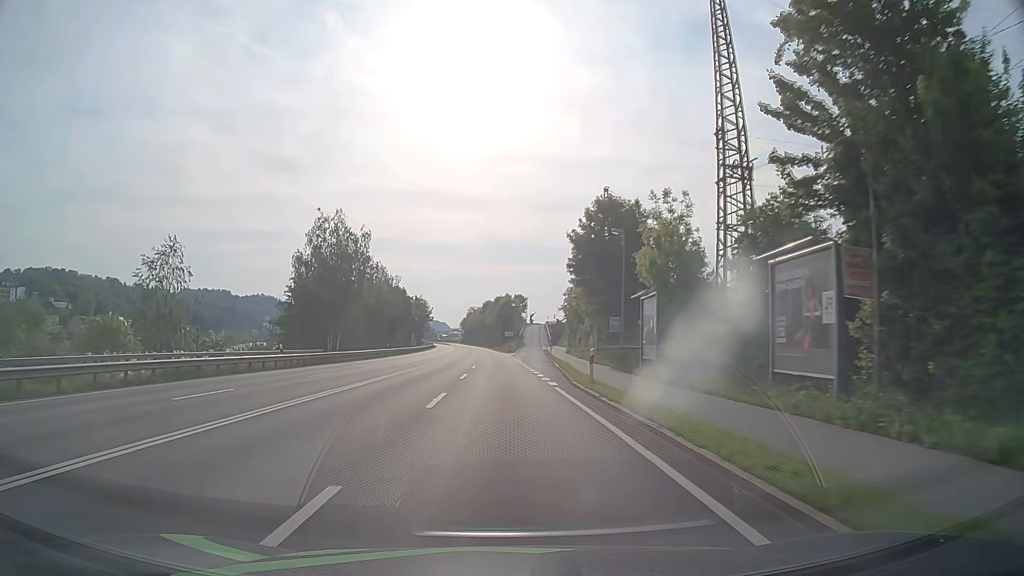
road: primary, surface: asphalt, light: Day
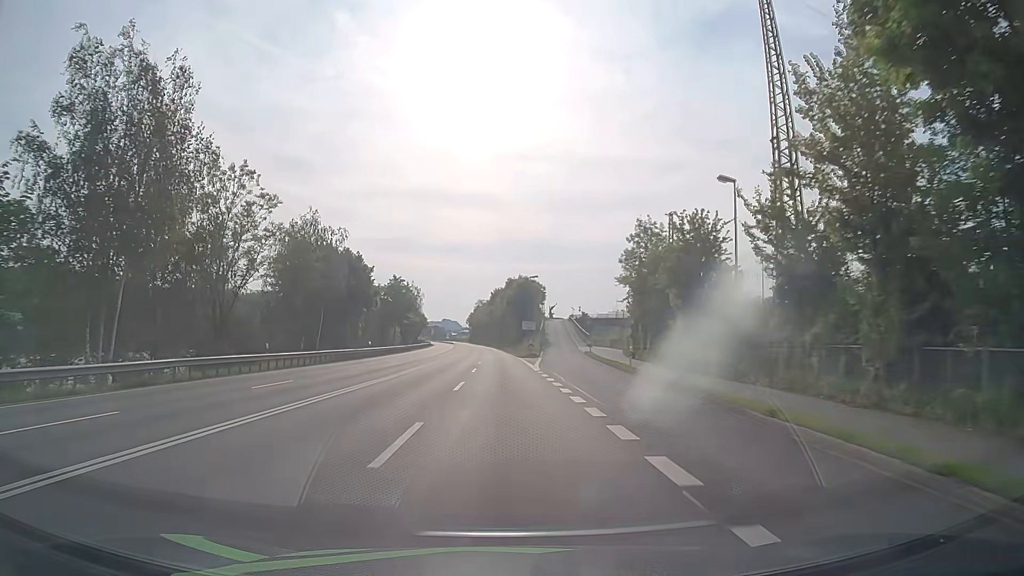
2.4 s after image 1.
(-0.2, +43.3) m; -1°
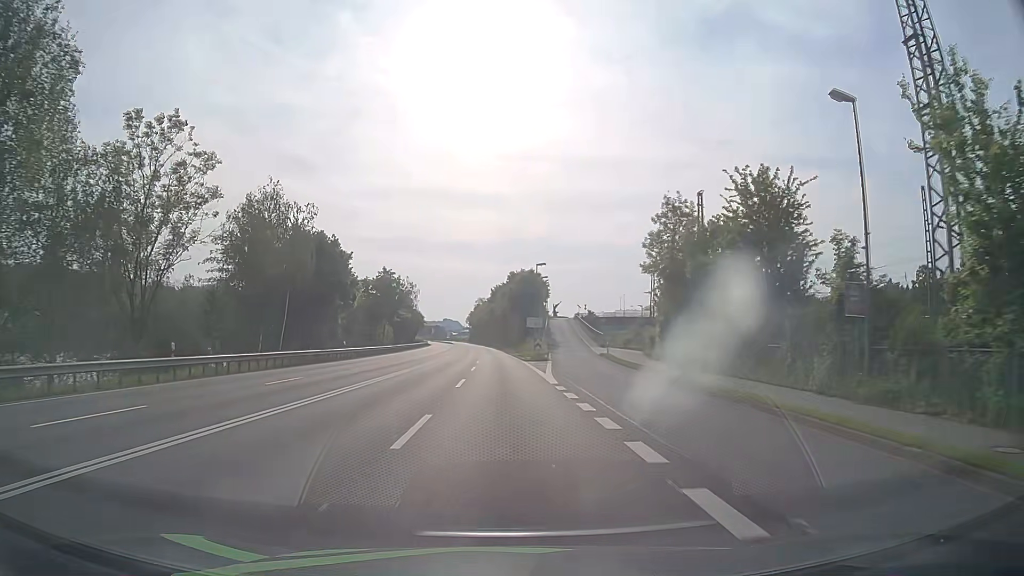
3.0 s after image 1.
(0.0, +10.7) m; -1°
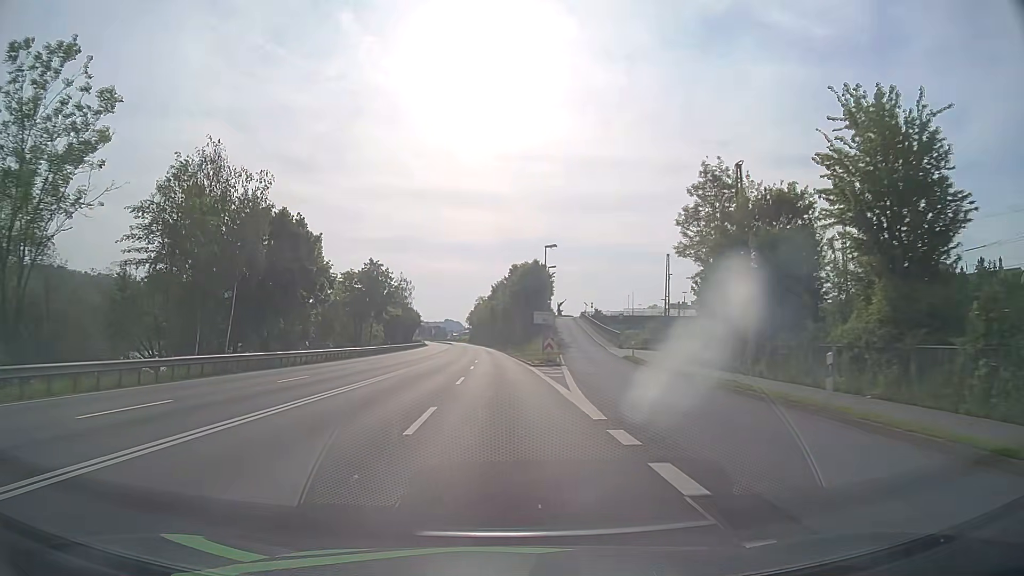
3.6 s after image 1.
(+0.1, +10.7) m; +1°
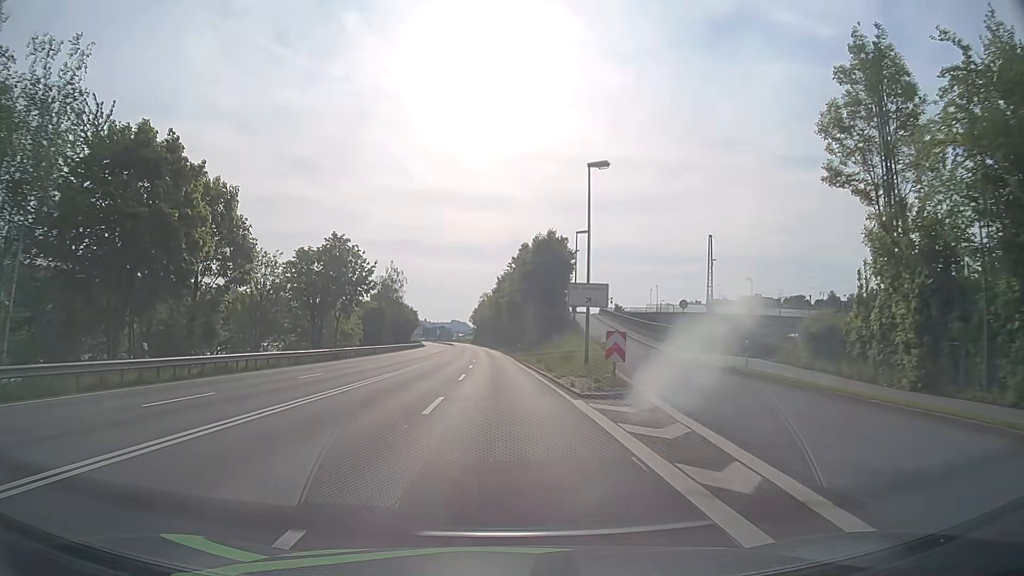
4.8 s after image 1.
(-0.3, +21.3) m; -1°
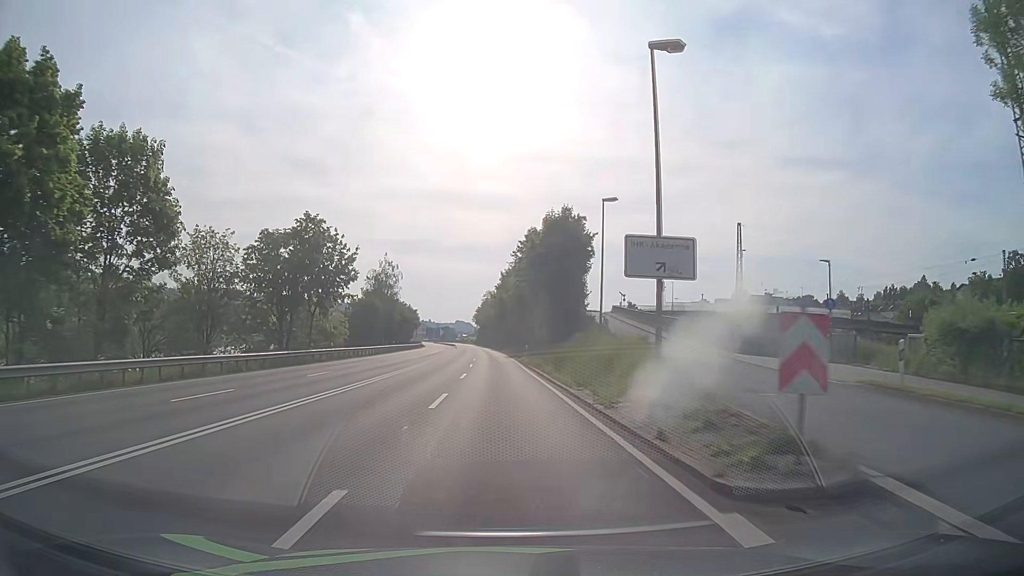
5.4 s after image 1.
(0.0, +10.6) m; 0°
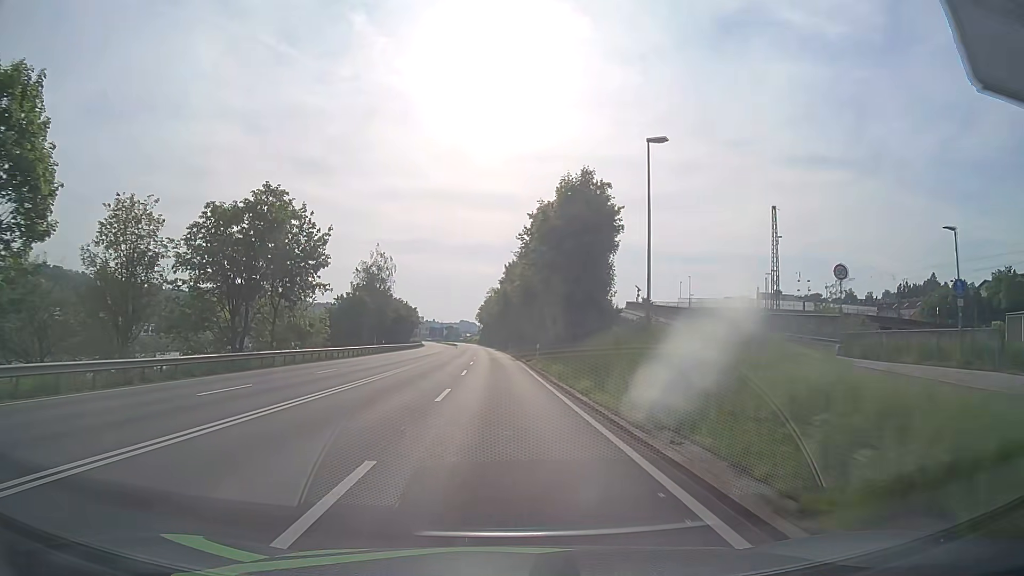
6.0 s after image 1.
(-0.1, +10.6) m; 0°
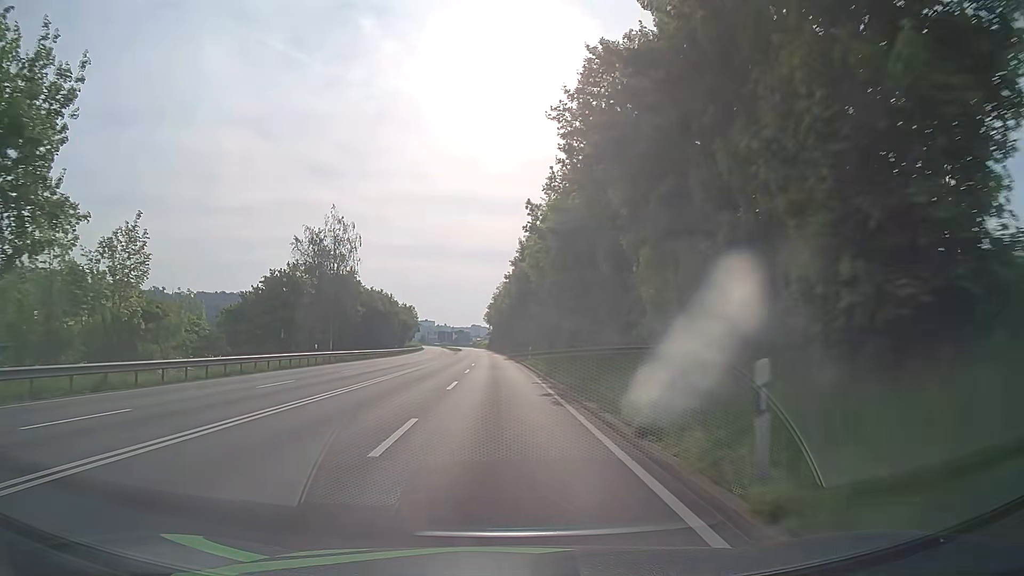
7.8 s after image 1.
(-0.4, +31.6) m; -1°
(0, +10) (0, +20) (0, +30) (-1, +40) (-1, +50) (-1, +60) (-1, +70) (-2, +80) (-2, +90) (-3, +100) m
